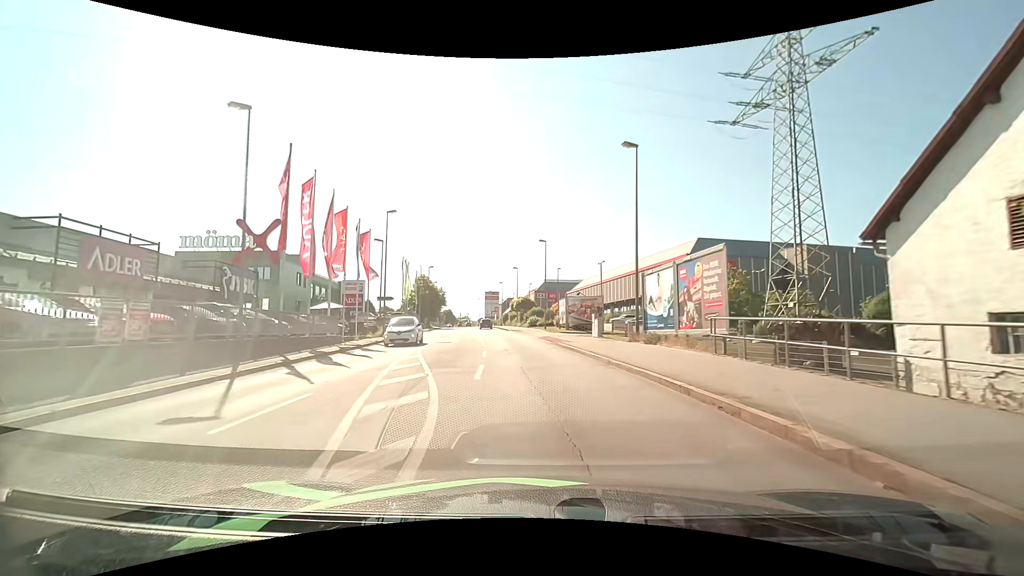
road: tertiary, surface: asphalt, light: Day
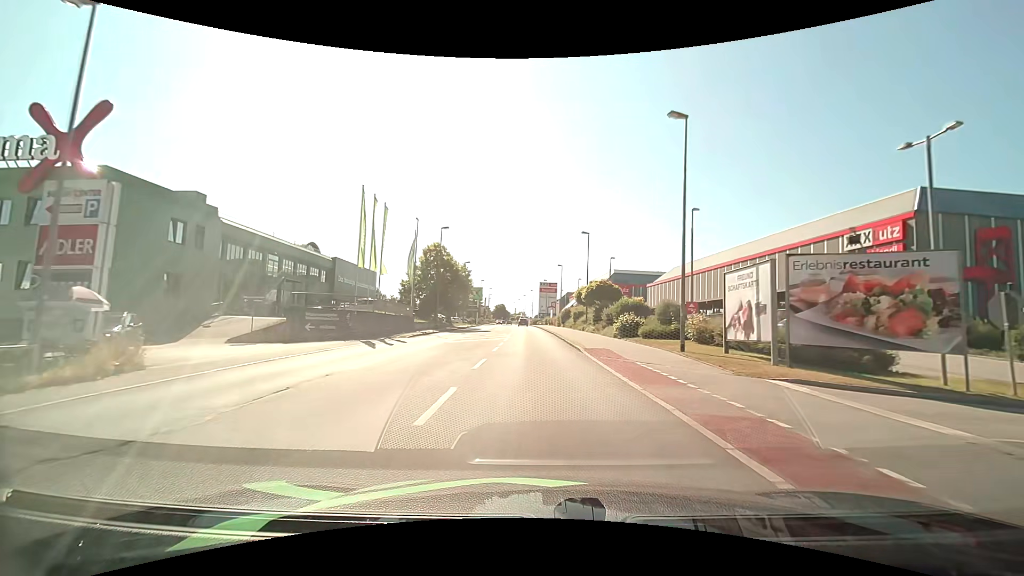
(-2.4, +33.7) m; -7°
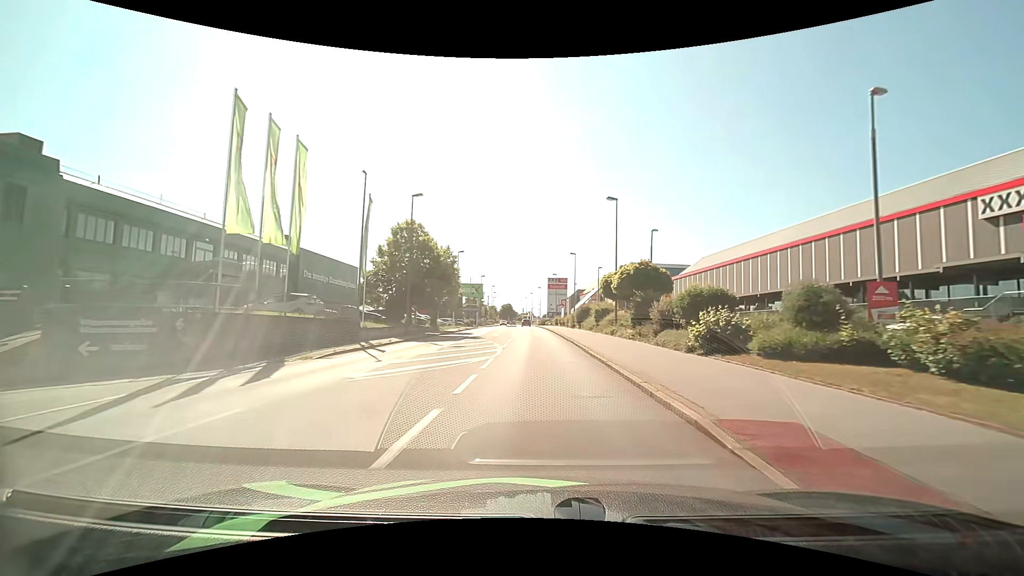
(-0.1, +14.1) m; -1°
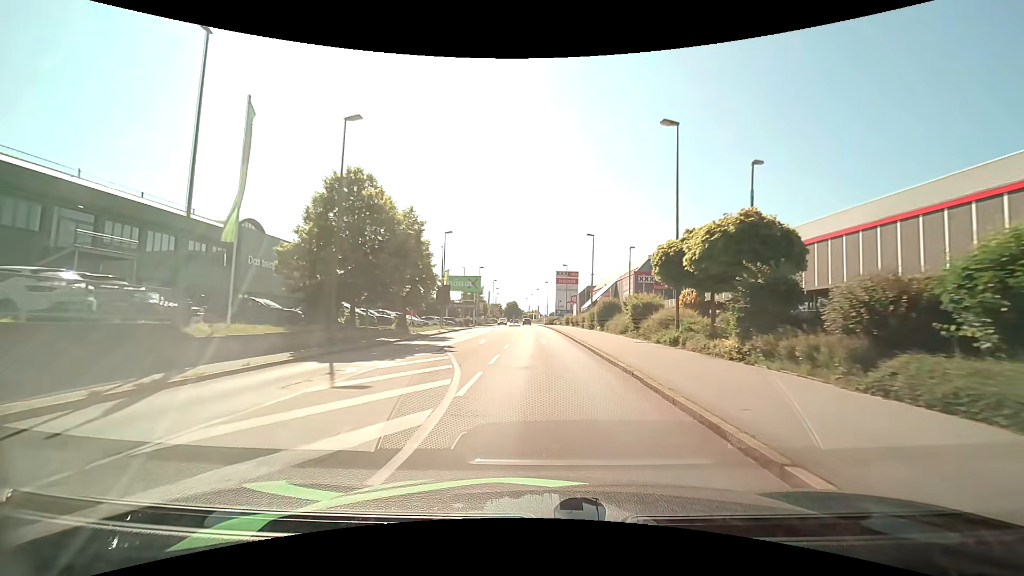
(-0.1, +14.0) m; -1°
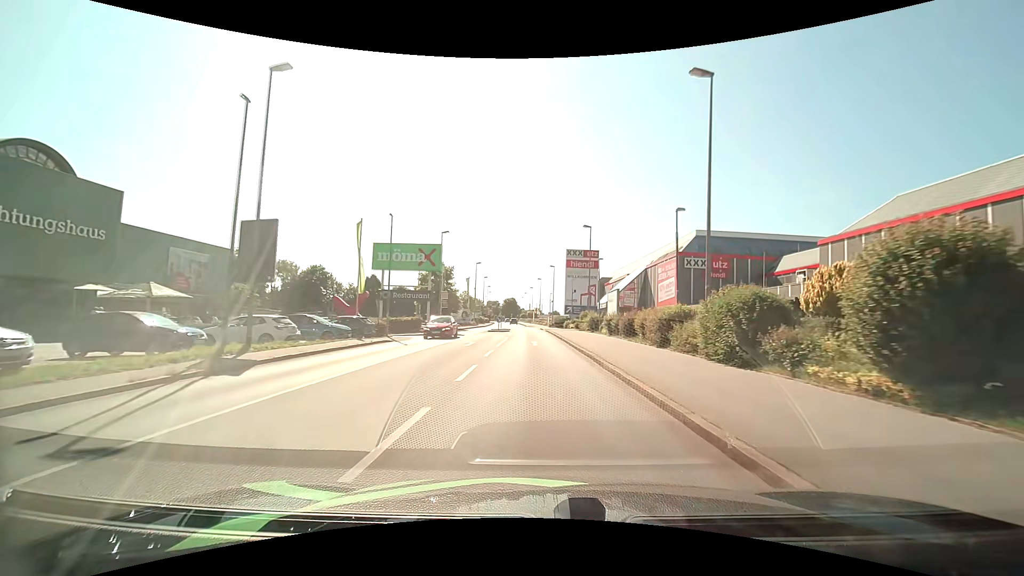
(0.0, +35.1) m; 0°
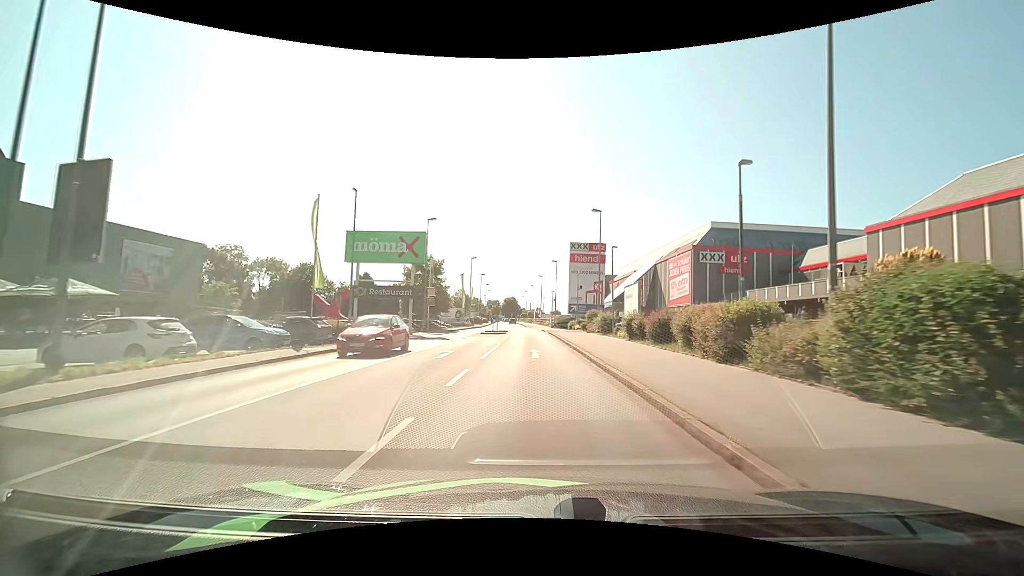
(0.0, +7.0) m; 0°
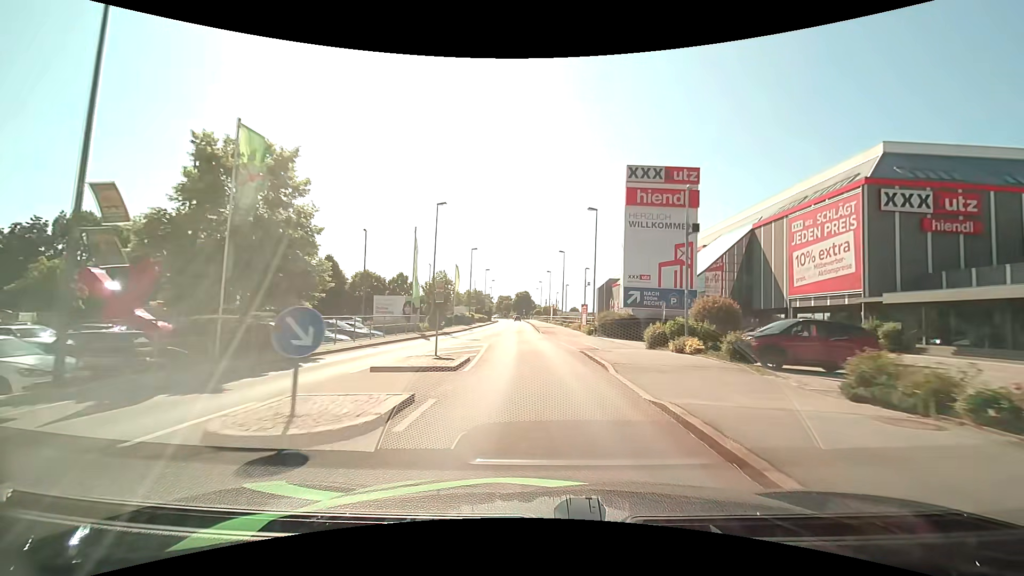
(-0.5, +34.9) m; -2°
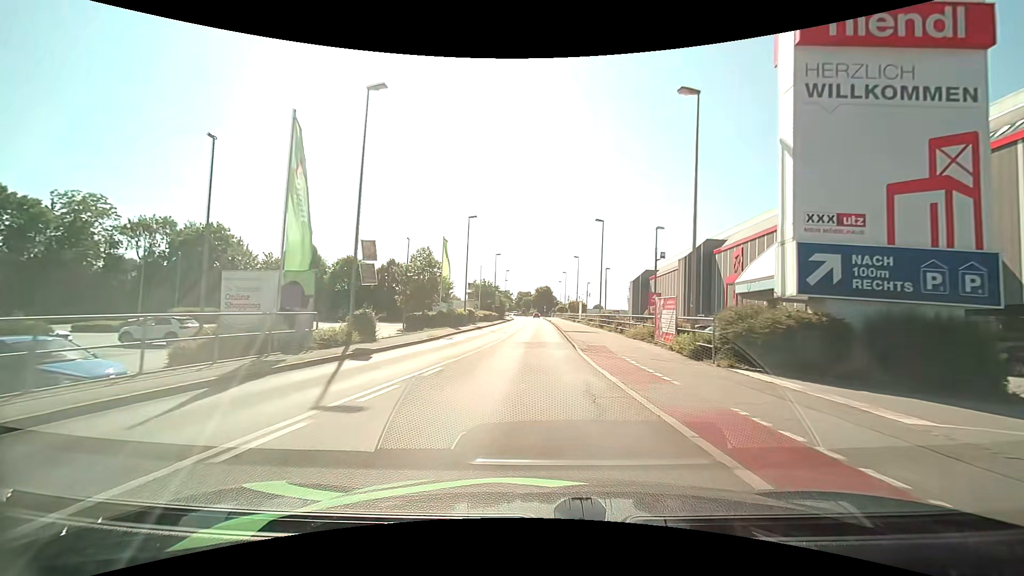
(-0.4, +20.8) m; -2°
(0, +10) (0, +20) (0, +30) (0, +40) (0, +50) (0, +60) (0, +70) (0, +80) (0, +90) (0, +100) m
